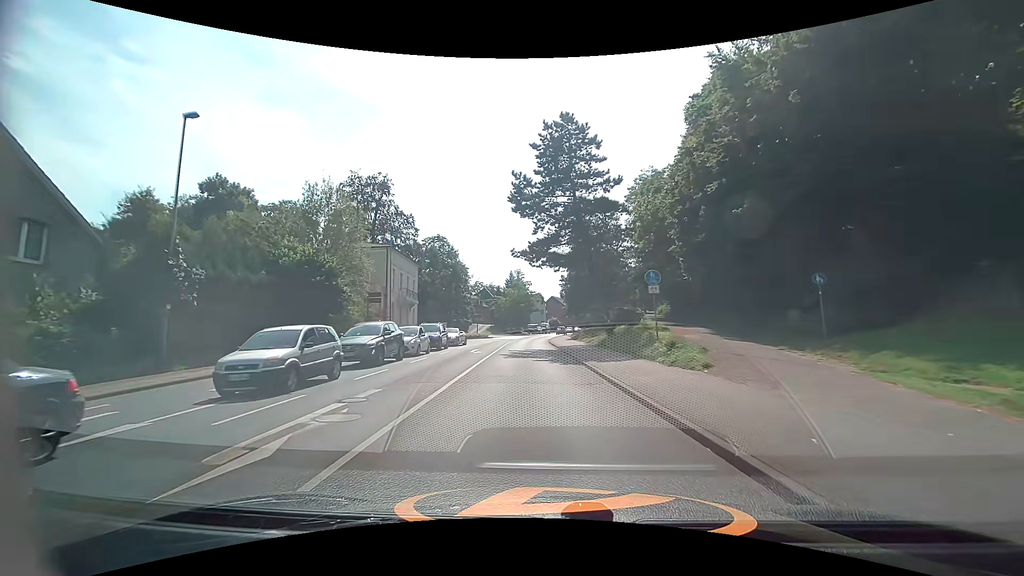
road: secondary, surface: asphalt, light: Day
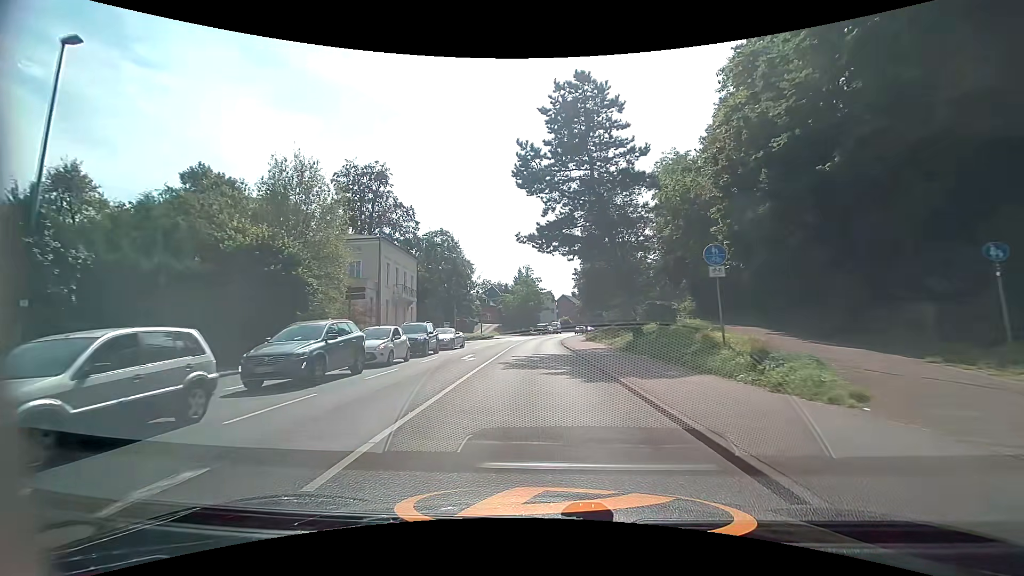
(-0.1, +6.1) m; -1°
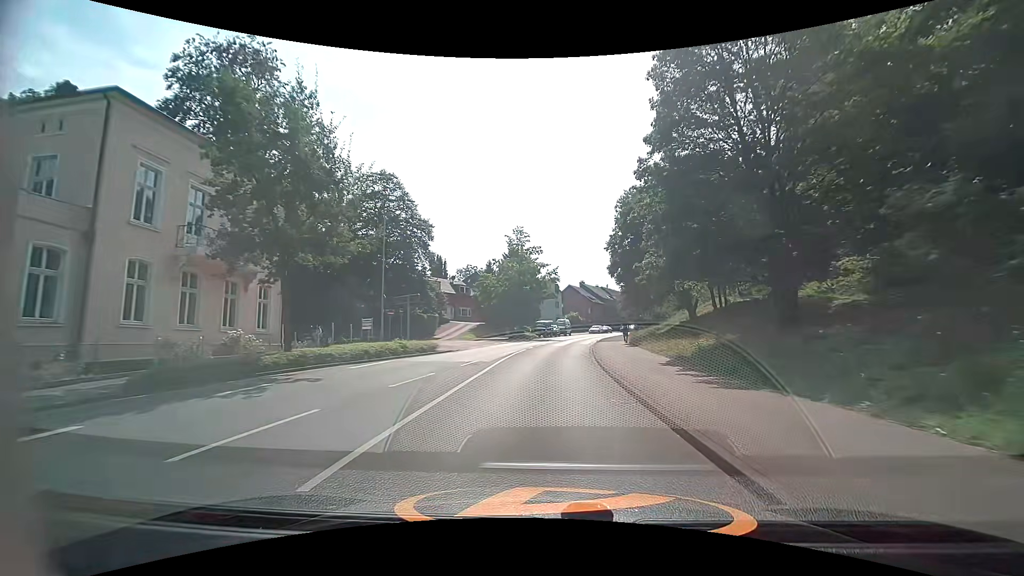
(-0.4, +32.4) m; 0°
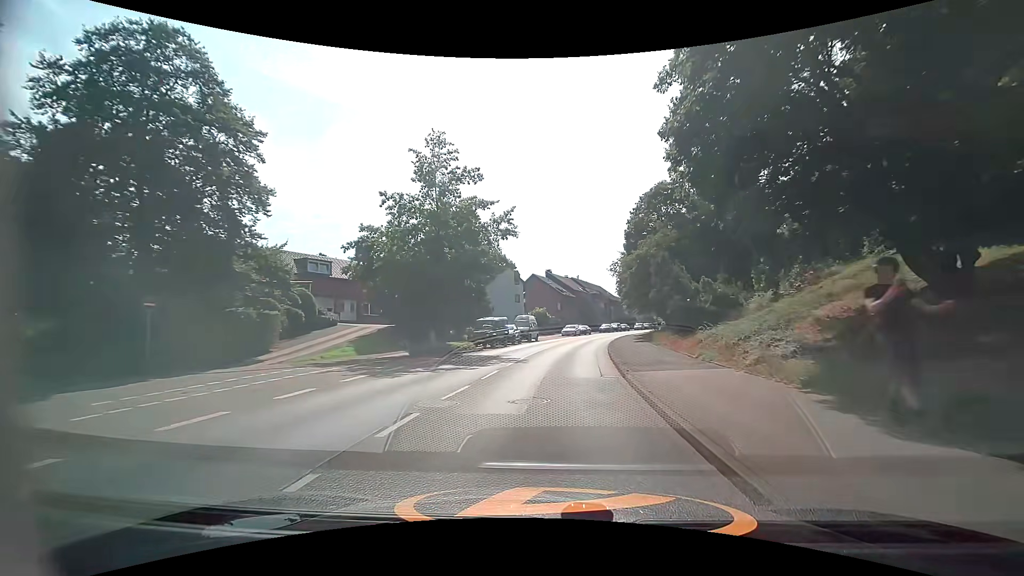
(+0.8, +26.8) m; +5°
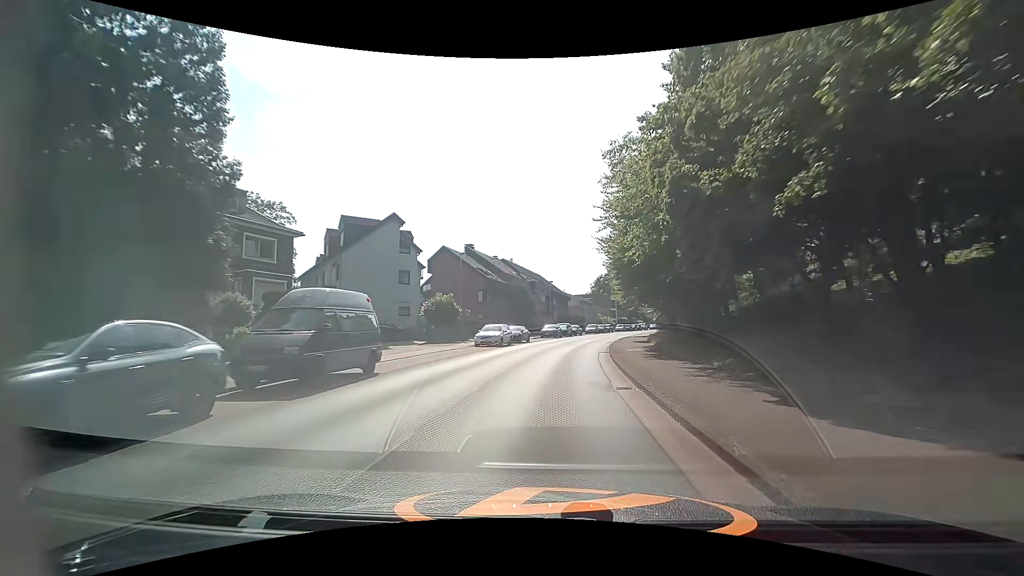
(+1.7, +32.4) m; +7°
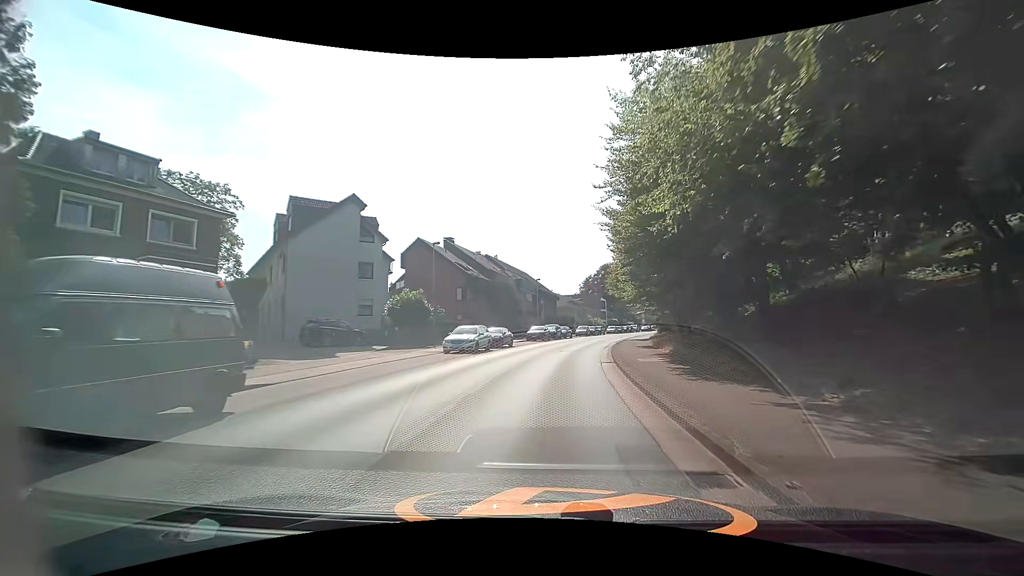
(+0.1, +6.4) m; +1°
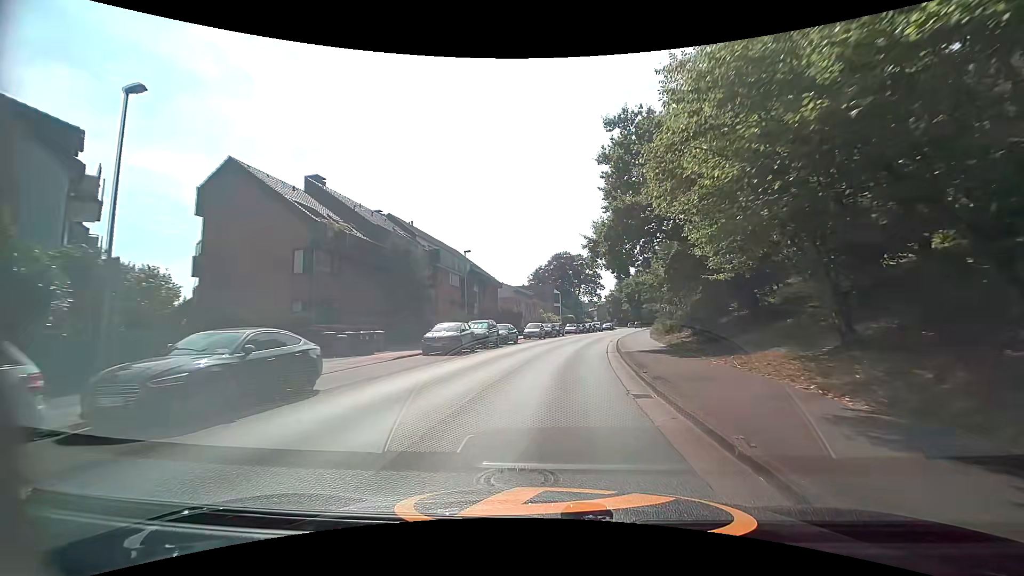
(+1.4, +25.3) m; +6°
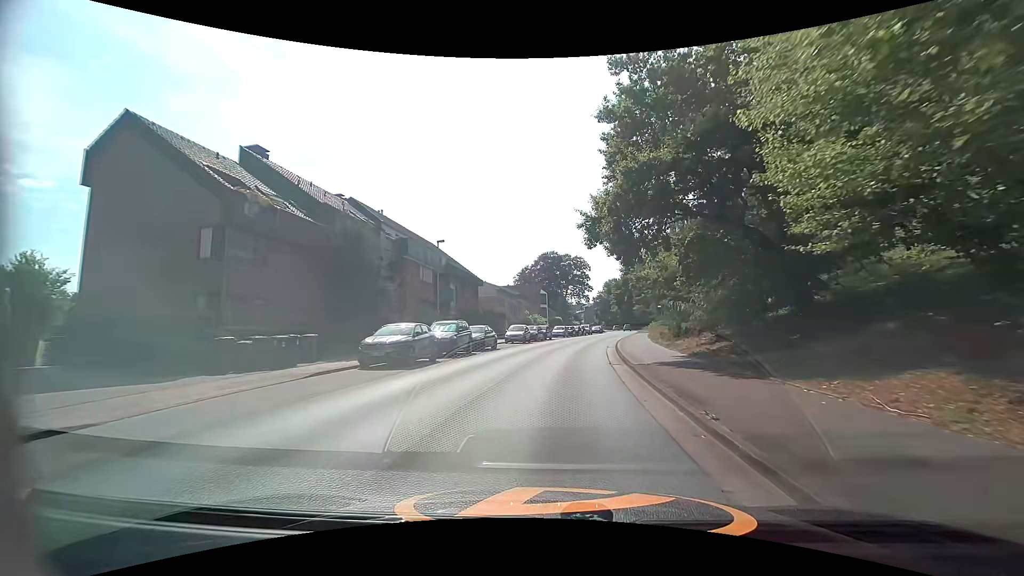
(+0.1, +6.3) m; +1°
(0, +10) (+1, +20) (+2, +30) (+4, +40) (+5, +50) (+7, +59) (+9, +69) (+11, +79) (+14, +89) (+16, +99) m
